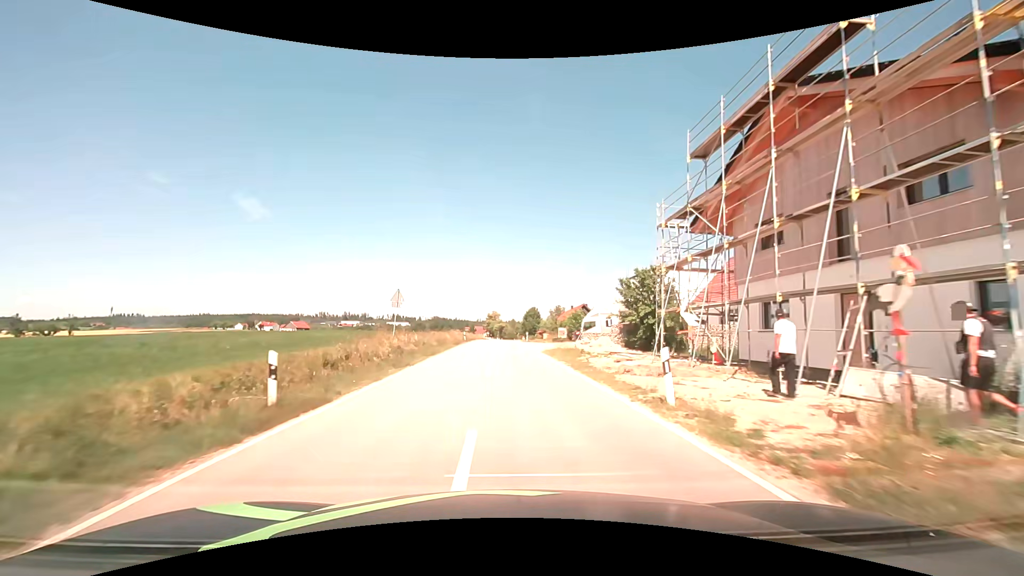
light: Day
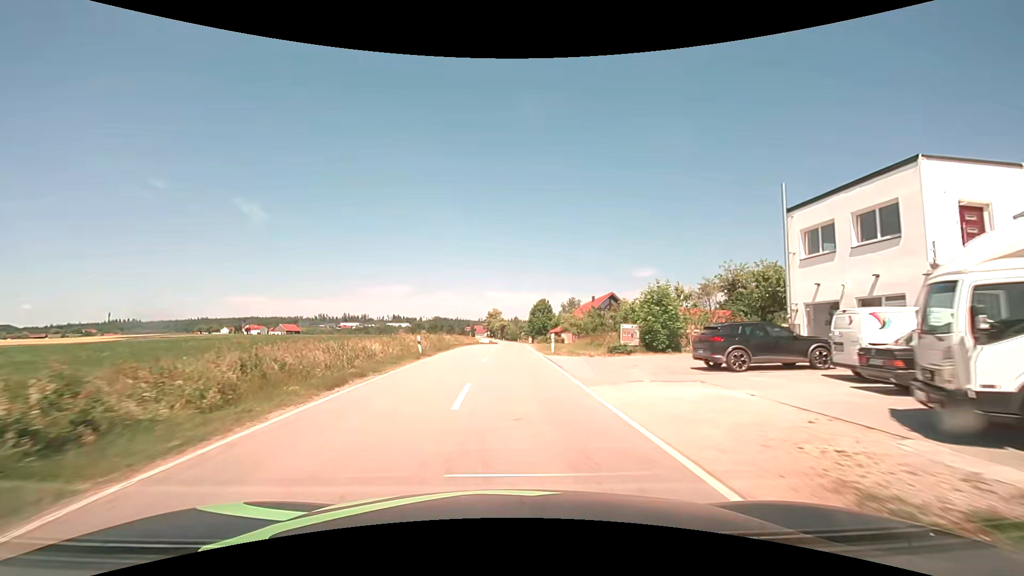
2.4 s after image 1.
(+0.1, +30.2) m; 0°
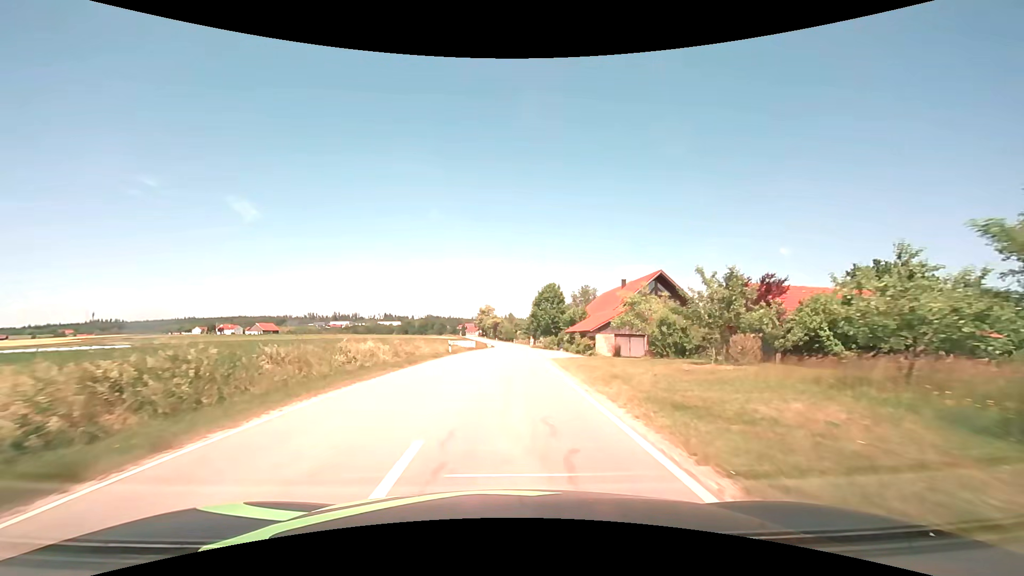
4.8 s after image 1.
(0.0, +30.7) m; +1°
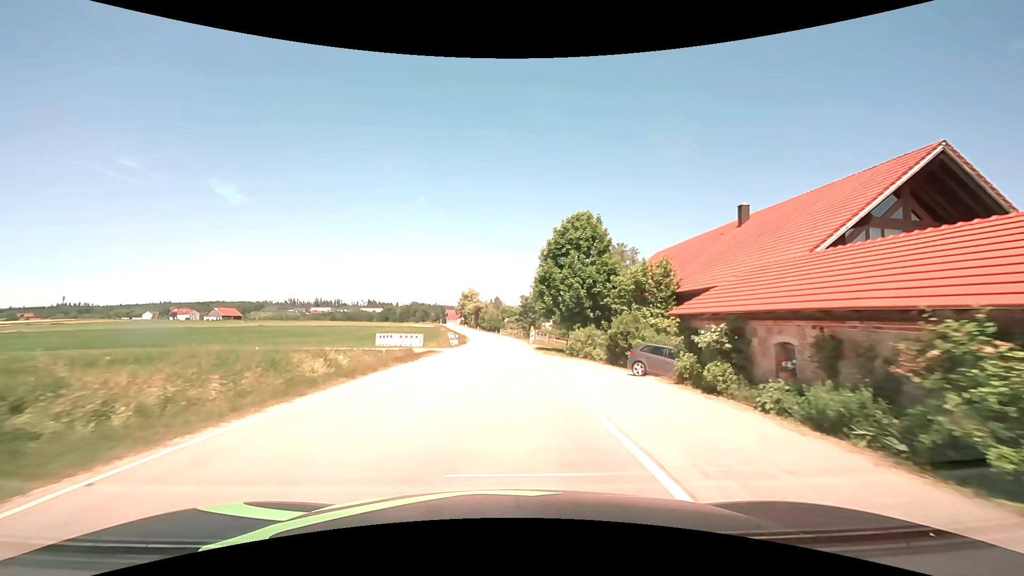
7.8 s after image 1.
(+0.5, +39.0) m; +1°
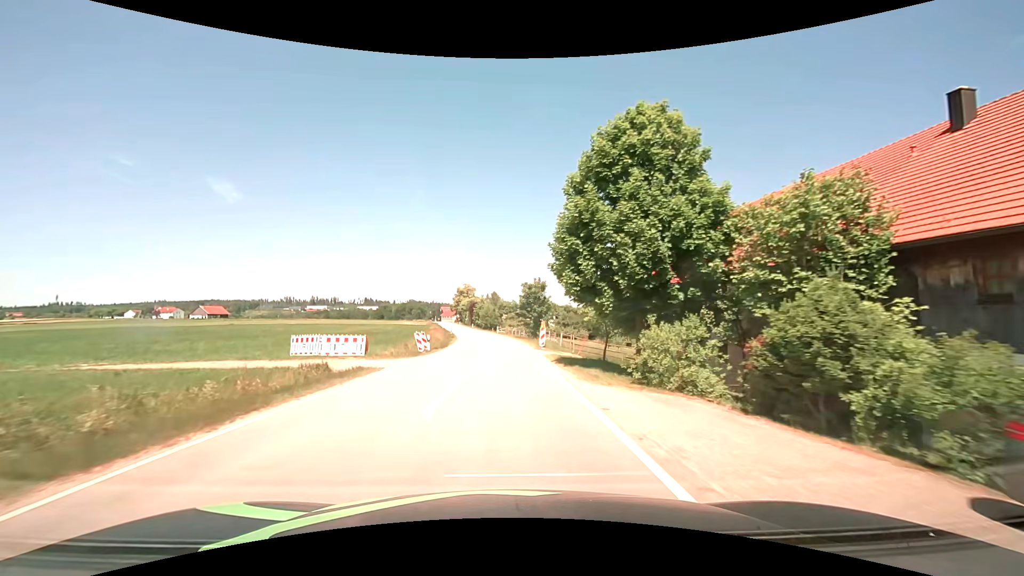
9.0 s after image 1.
(+0.1, +15.8) m; +1°
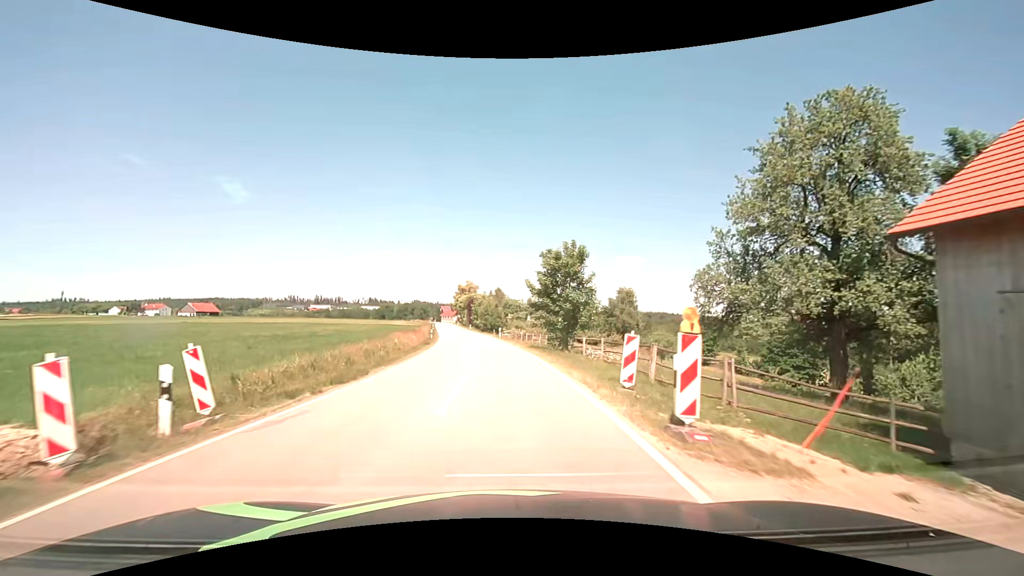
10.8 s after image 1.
(-0.1, +23.7) m; -1°
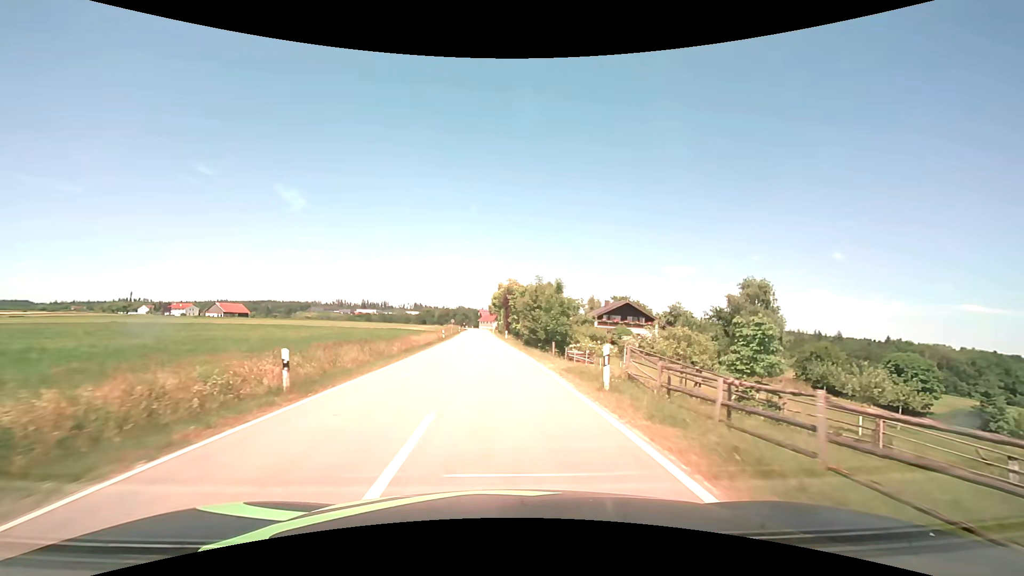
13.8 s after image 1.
(-1.9, +40.5) m; -5°
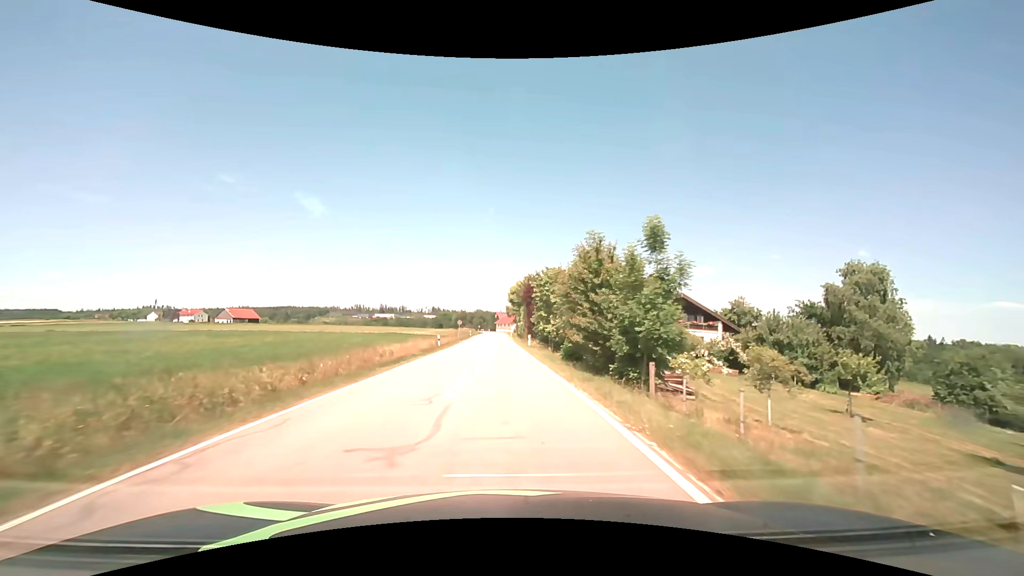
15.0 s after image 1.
(-0.3, +17.8) m; -2°
(0, +10) (0, +20) (-1, +30) (-1, +40) (-1, +50) (-1, +60) (-1, +70) (-2, +80) (-2, +90) (-2, +100) m
